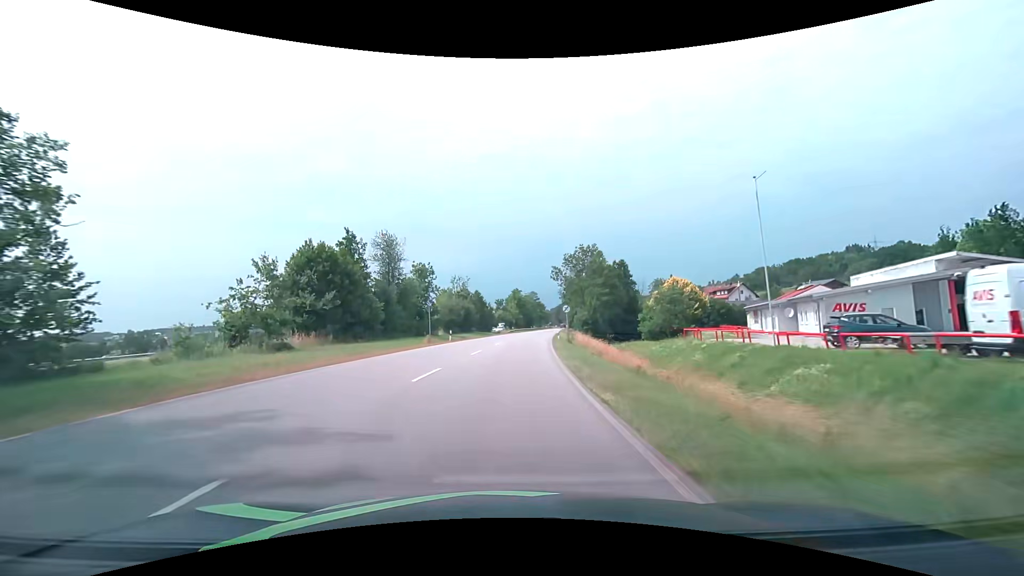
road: primary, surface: asphalt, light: Day
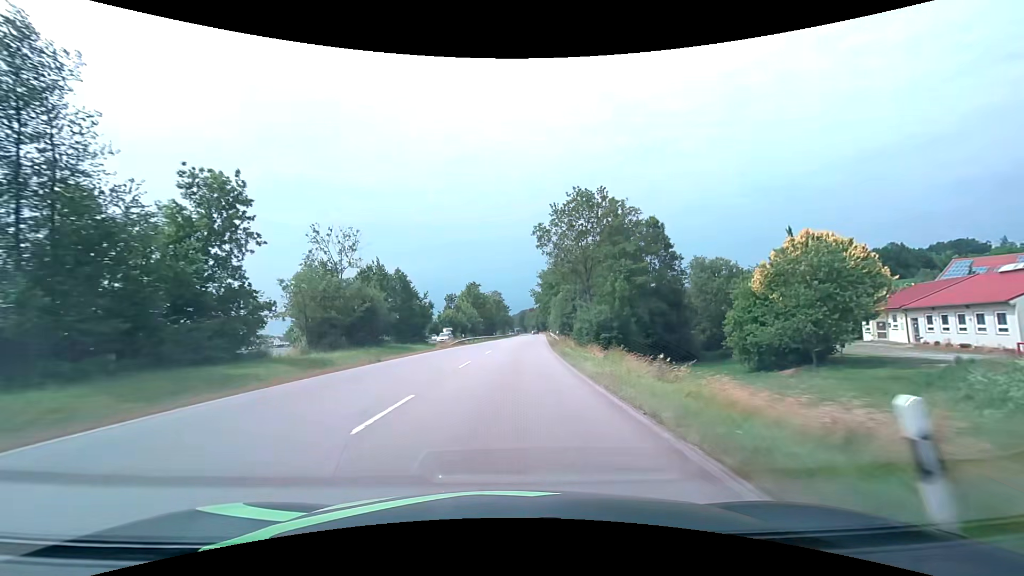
(+1.5, +41.5) m; +4°
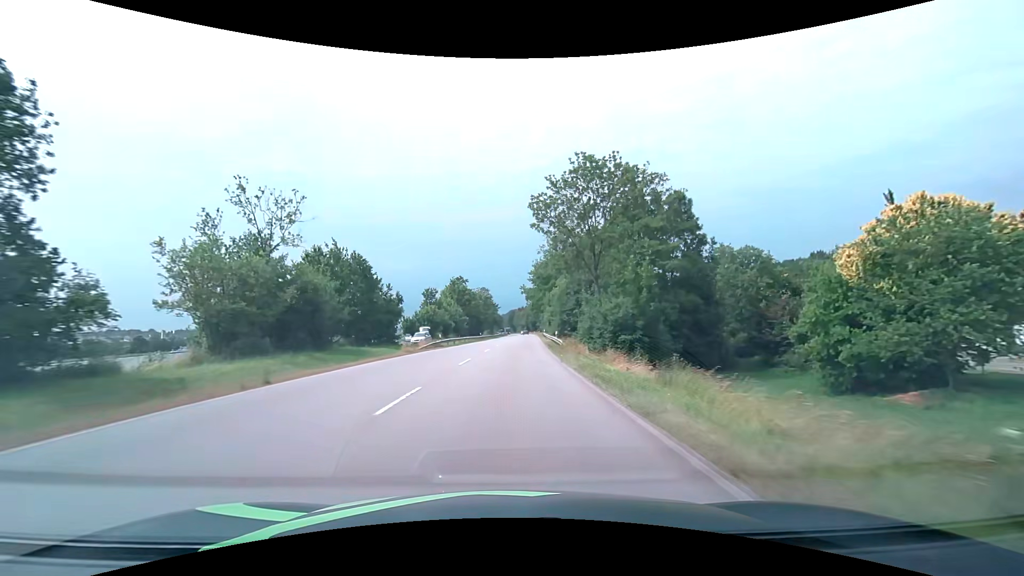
(+0.1, +10.6) m; +1°
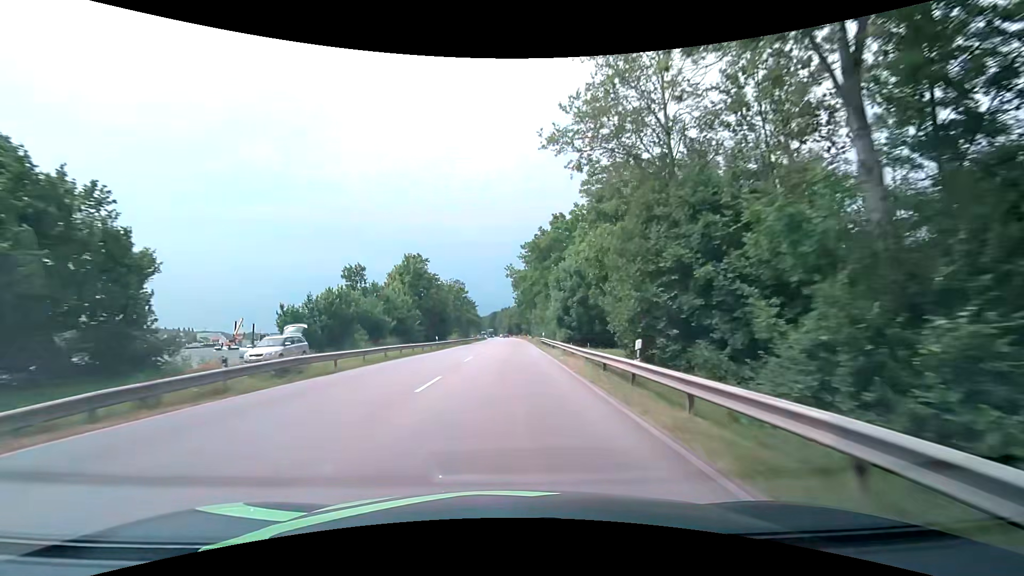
(+0.8, +32.6) m; +2°
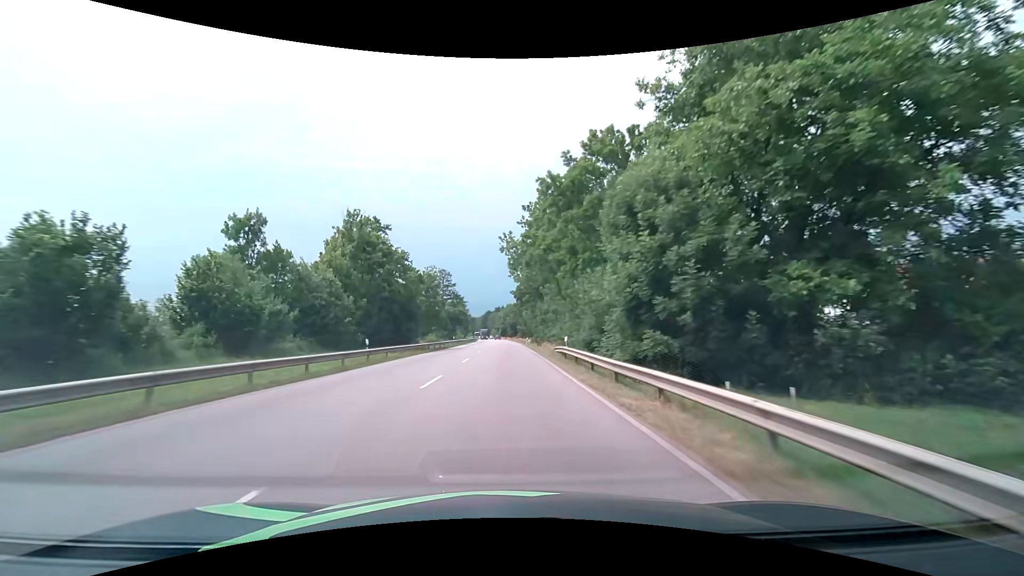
(+0.1, +22.8) m; +1°
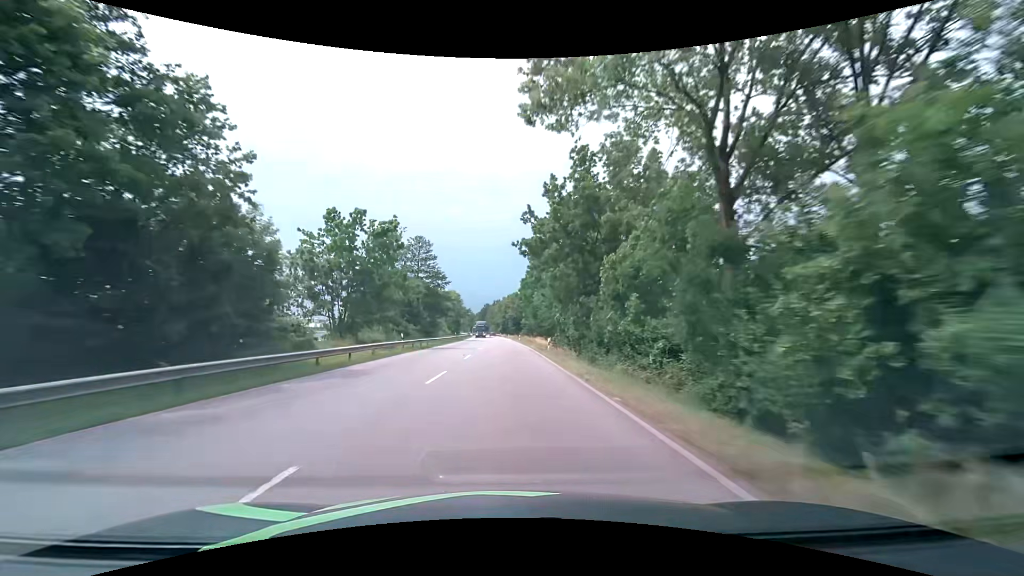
(-0.2, +35.5) m; 0°
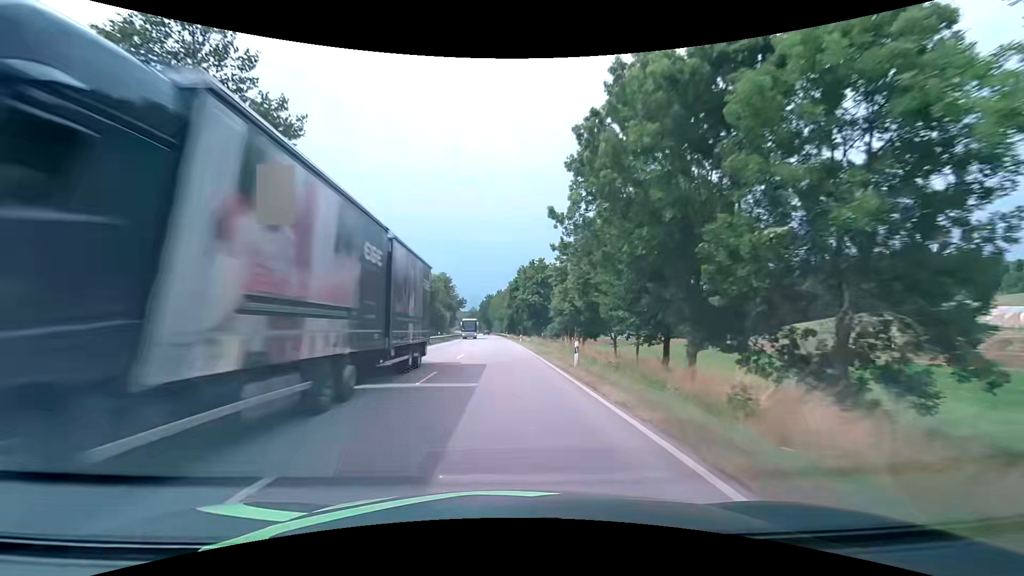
(-0.4, +60.2) m; -1°
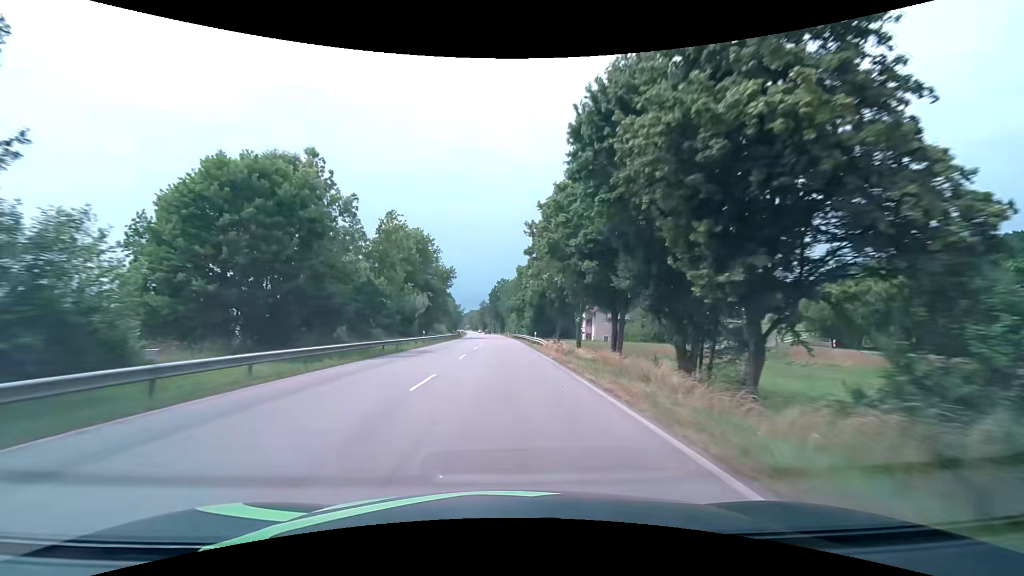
(-1.5, +61.6) m; -3°
(0, +10) (0, +20) (0, +30) (0, +40) (0, +50) (0, +60) (0, +70) (0, +80) (0, +90) (-1, +100) m
